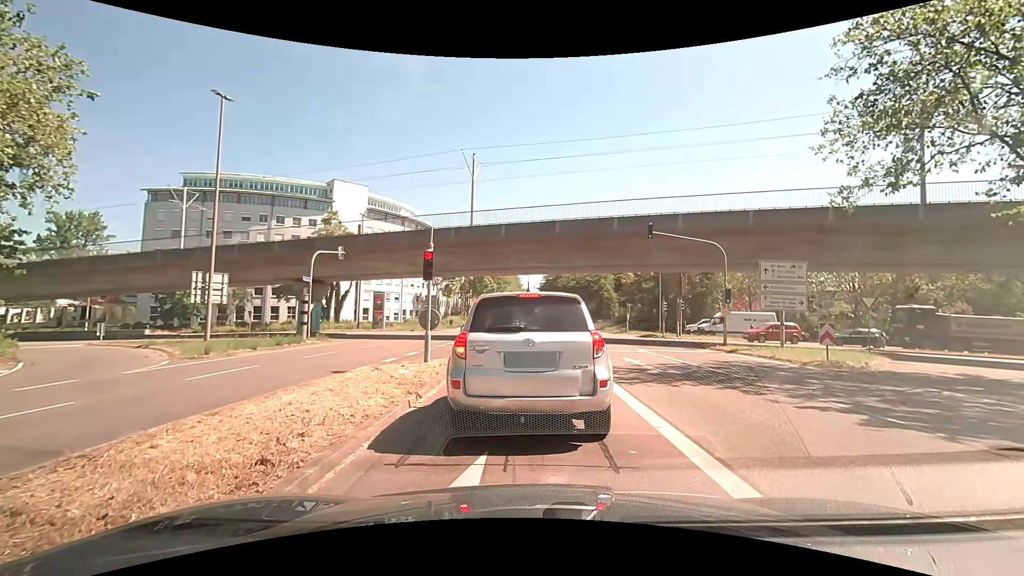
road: secondary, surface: asphalt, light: Day
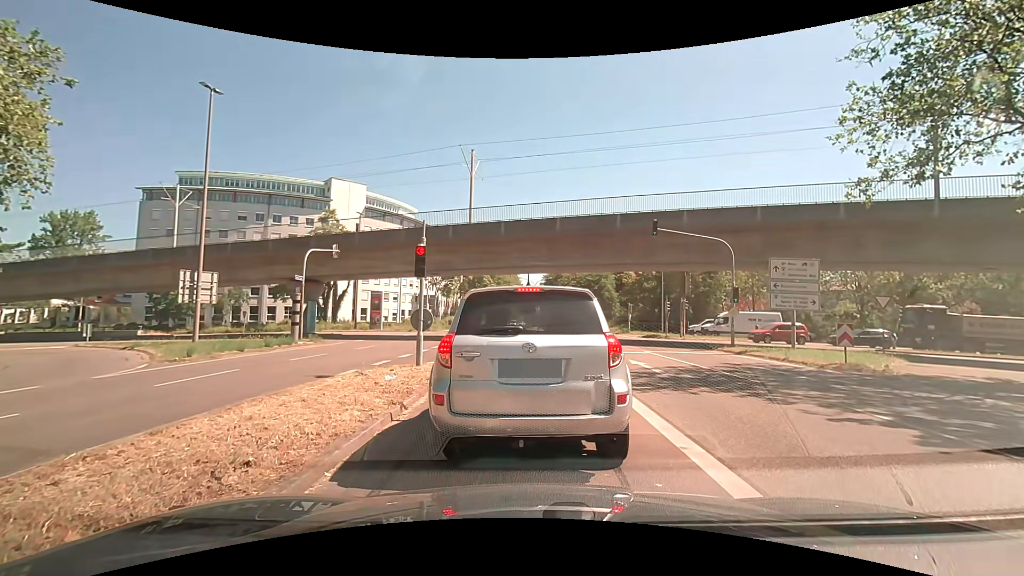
(0.0, +0.9) m; 0°
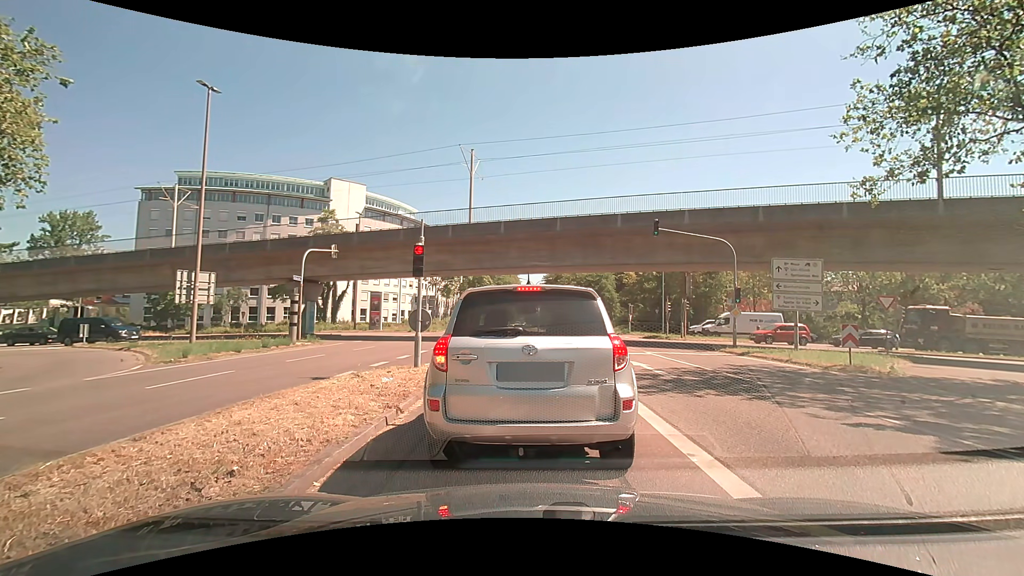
(0.0, +0.3) m; 0°
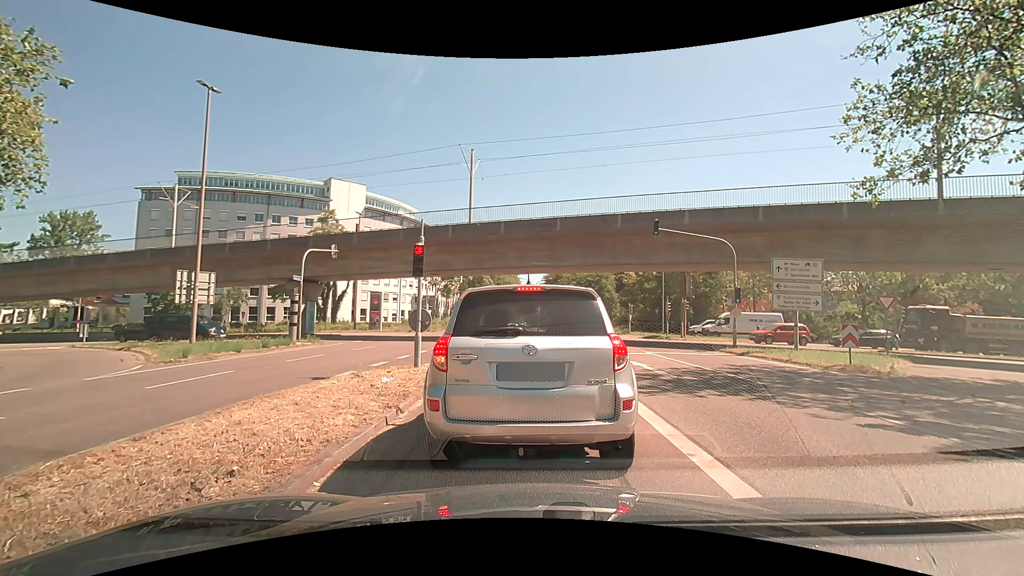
(0.0, 0.0) m; 0°
